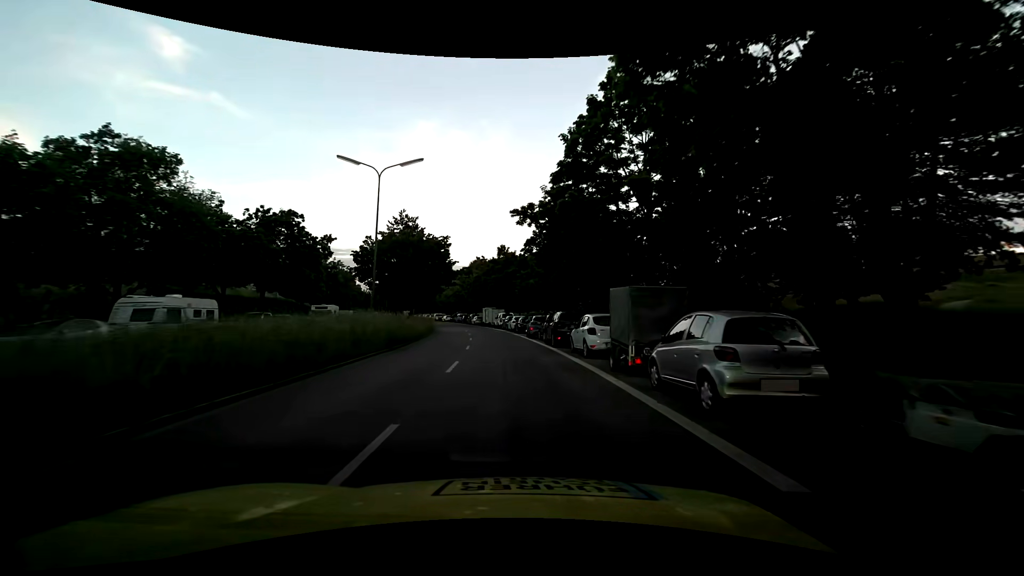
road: secondary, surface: asphalt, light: Day
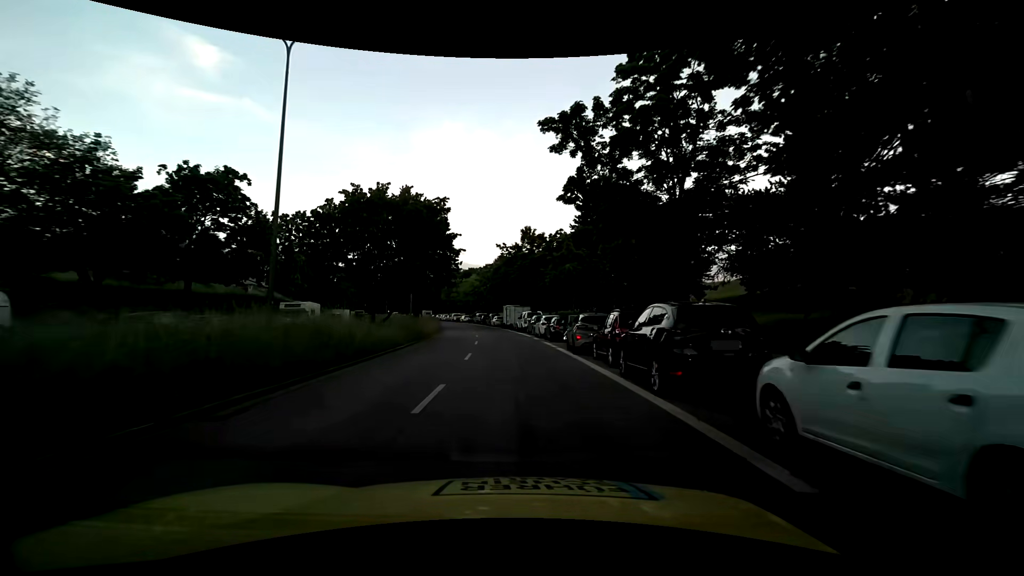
(-0.2, +14.3) m; -3°
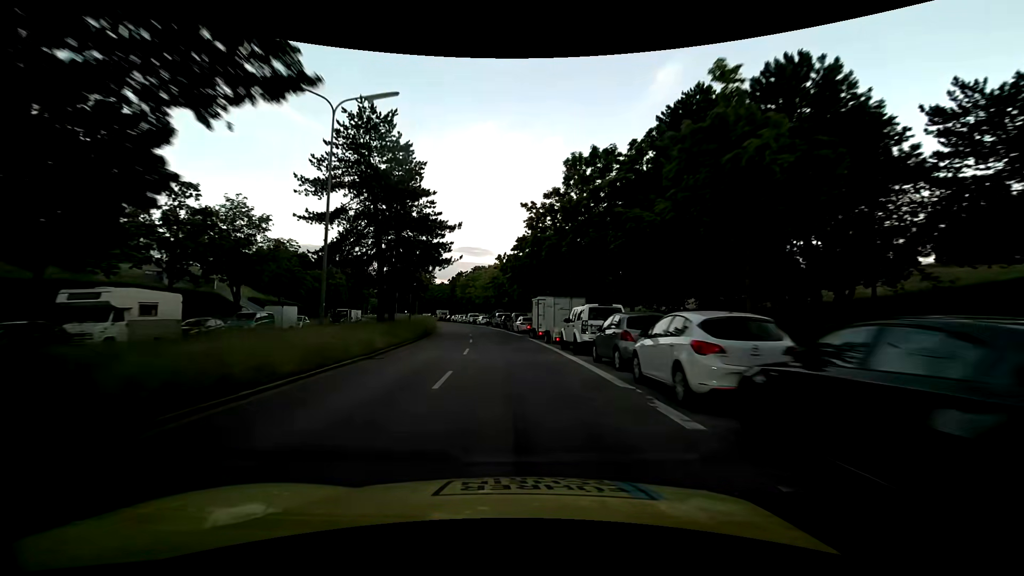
(-0.6, +24.8) m; -3°
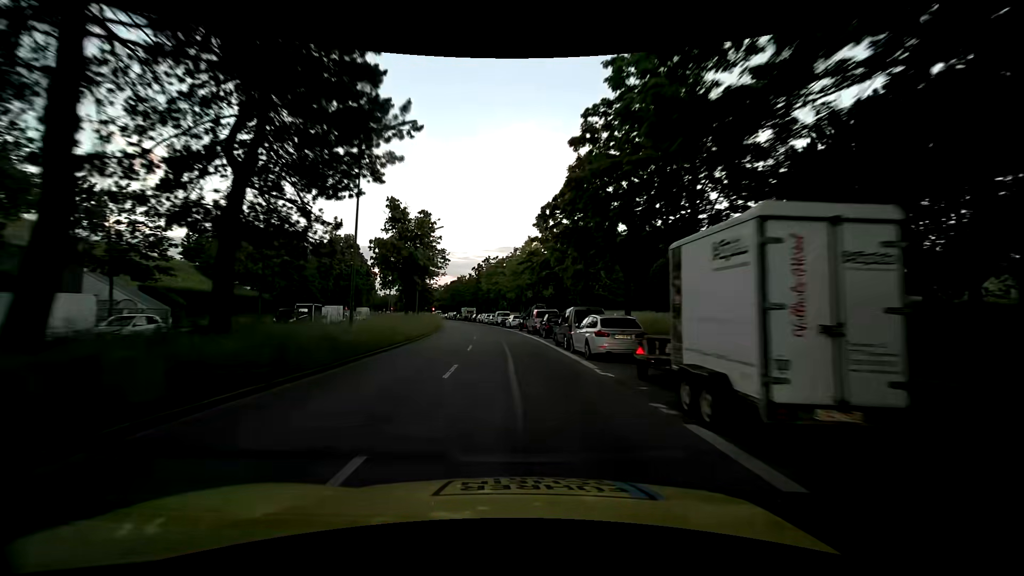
(-1.1, +25.6) m; -4°
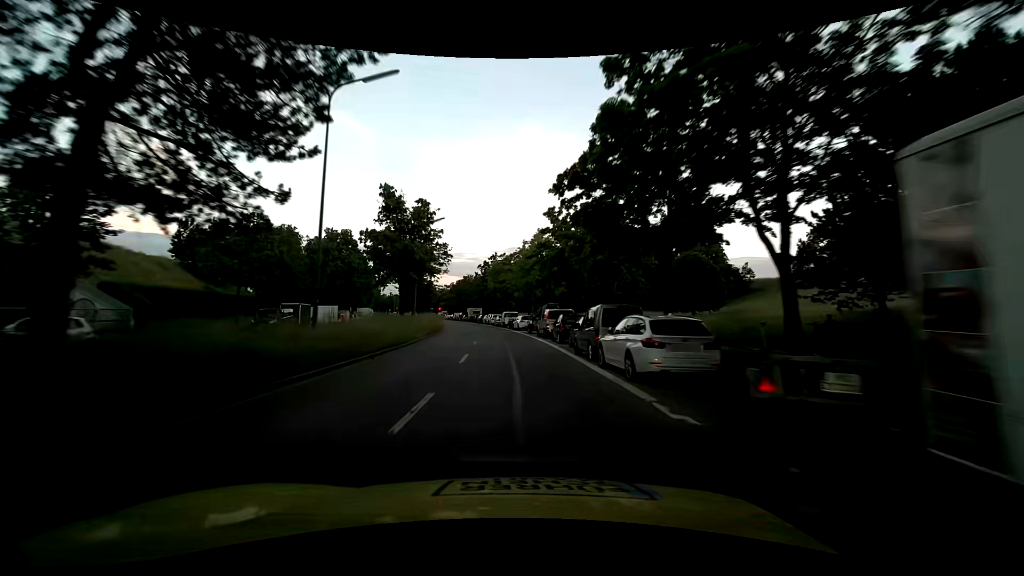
(-0.1, +5.0) m; -1°
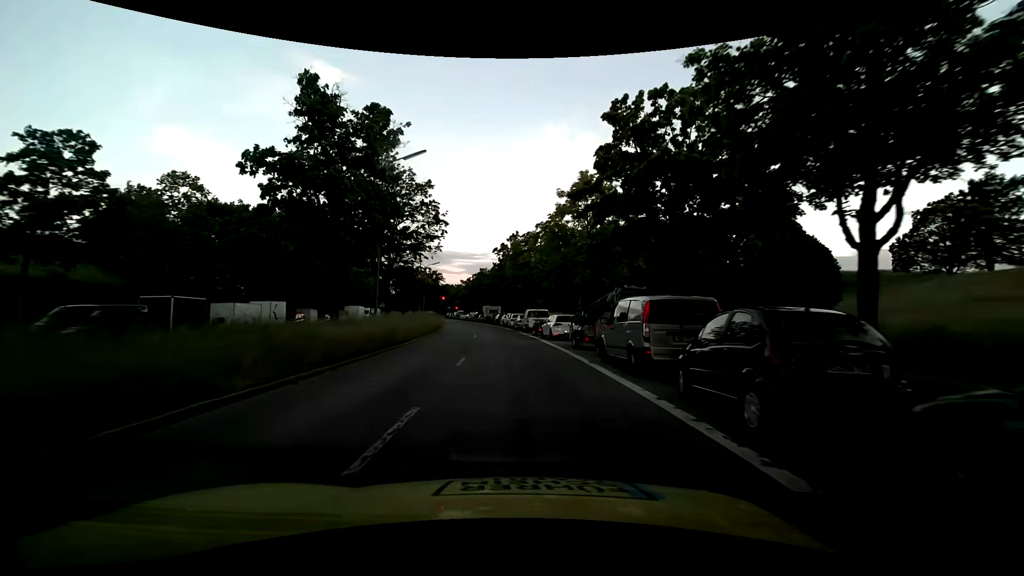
(-0.5, +19.3) m; -3°
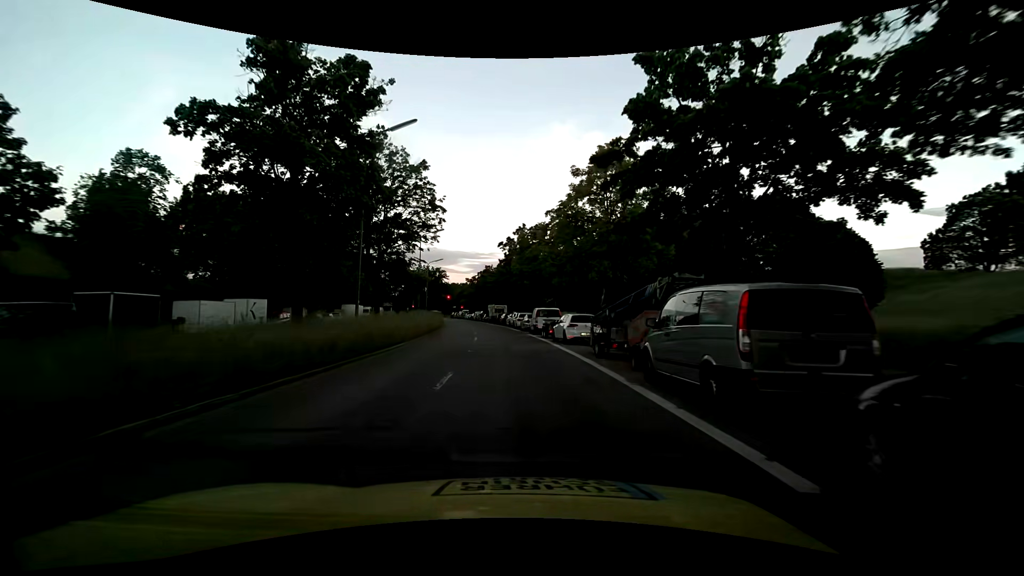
(0.0, +4.4) m; -1°
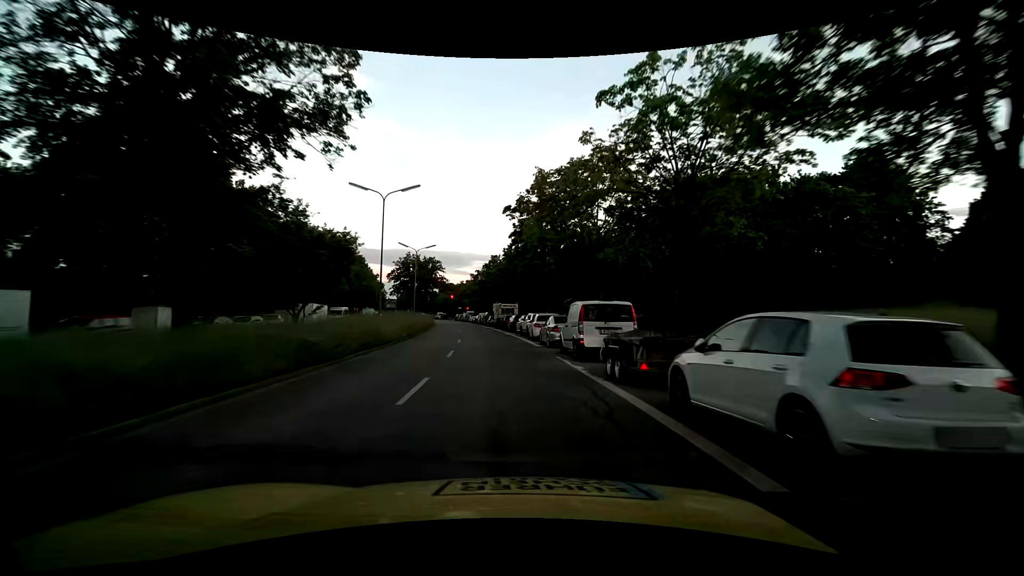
(-0.3, +19.0) m; -1°
(0, +10) (-1, +20) (-2, +30) (-3, +40) (-4, +50) (-6, +60) (-7, +70) (-9, +79) (-11, +89) (-12, +99) m
